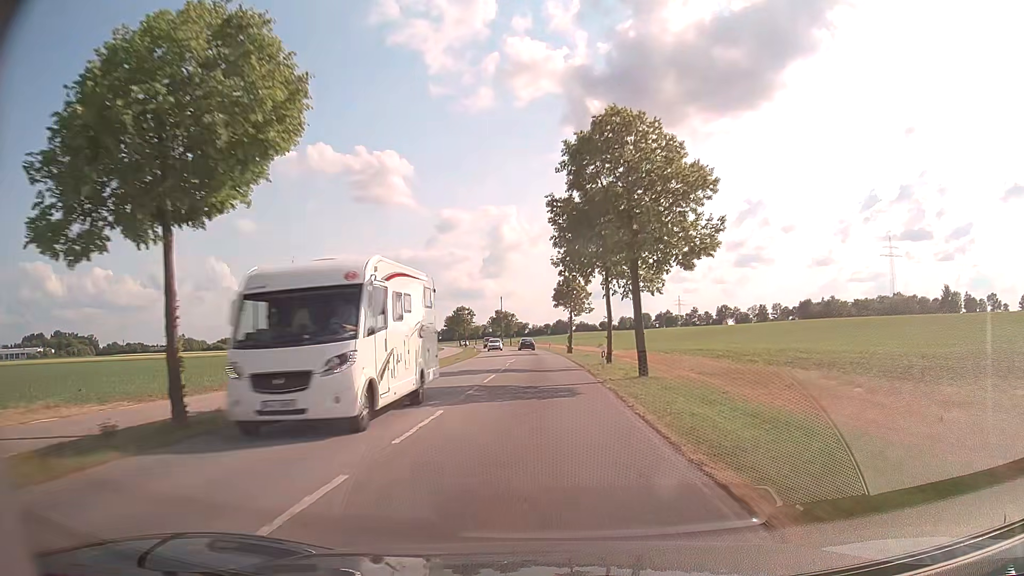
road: tertiary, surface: asphalt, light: Day
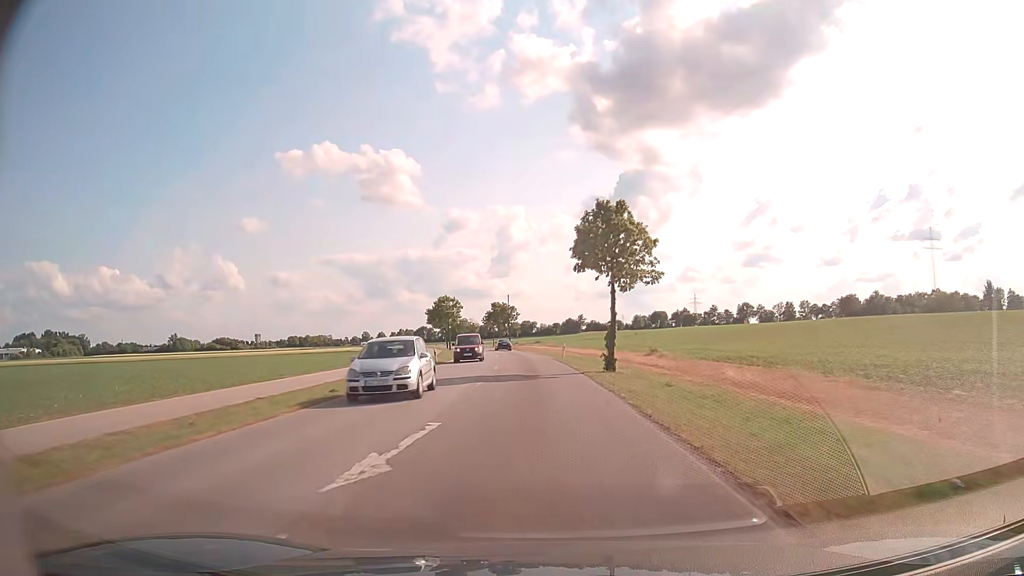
(-0.2, +32.0) m; -1°
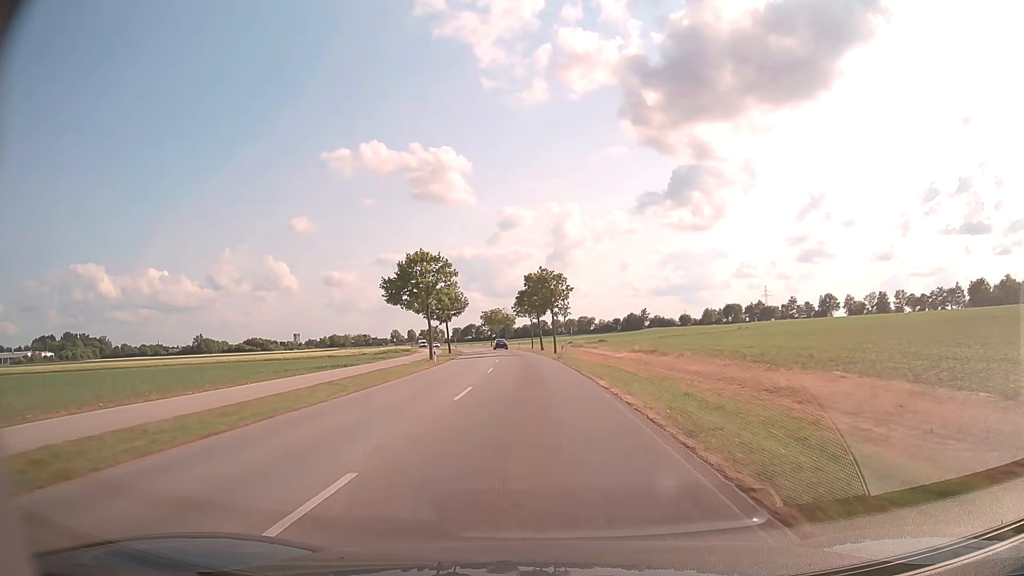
(-1.6, +52.0) m; -4°
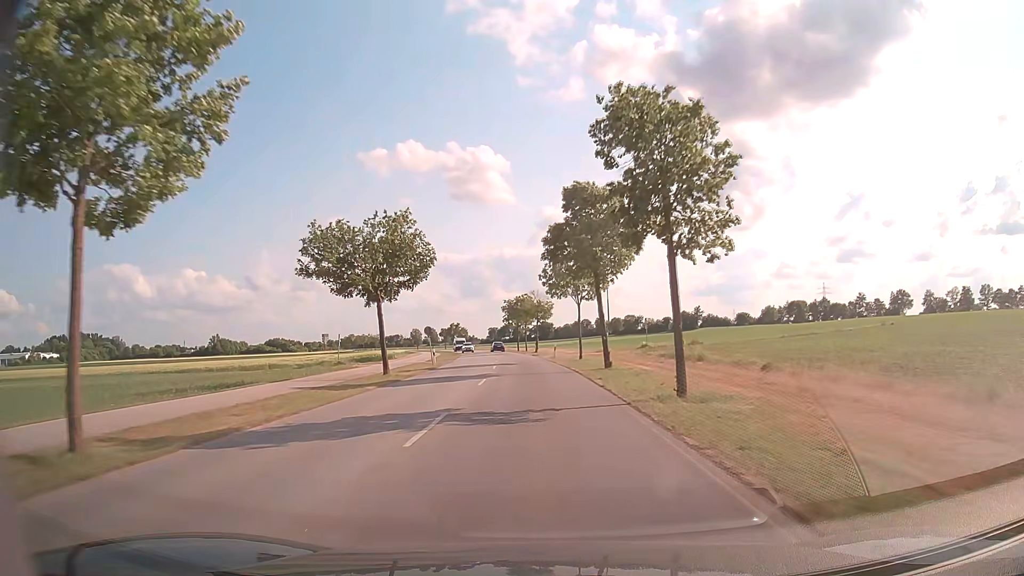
(-1.4, +42.4) m; -4°
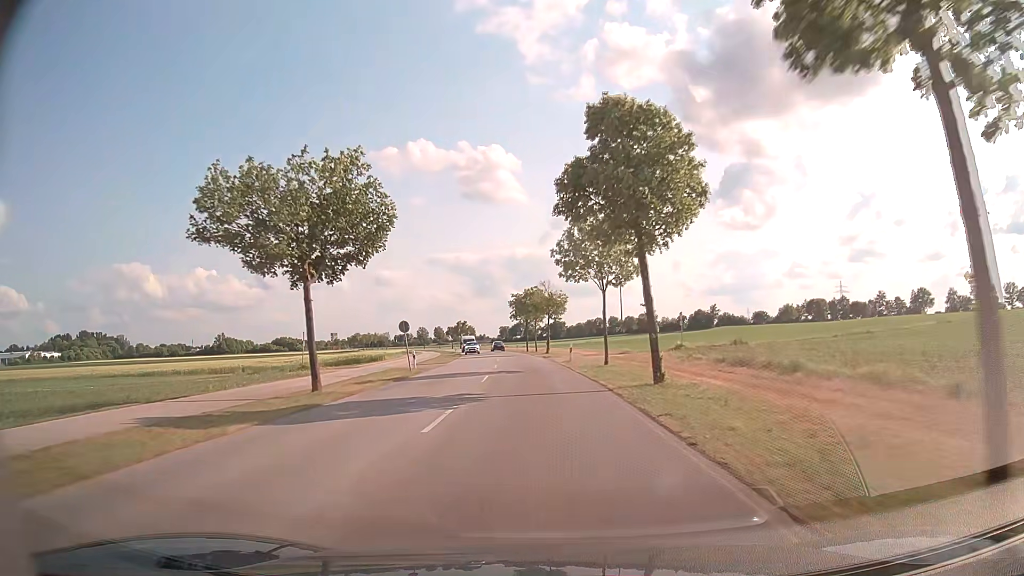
(-0.1, +10.8) m; -1°
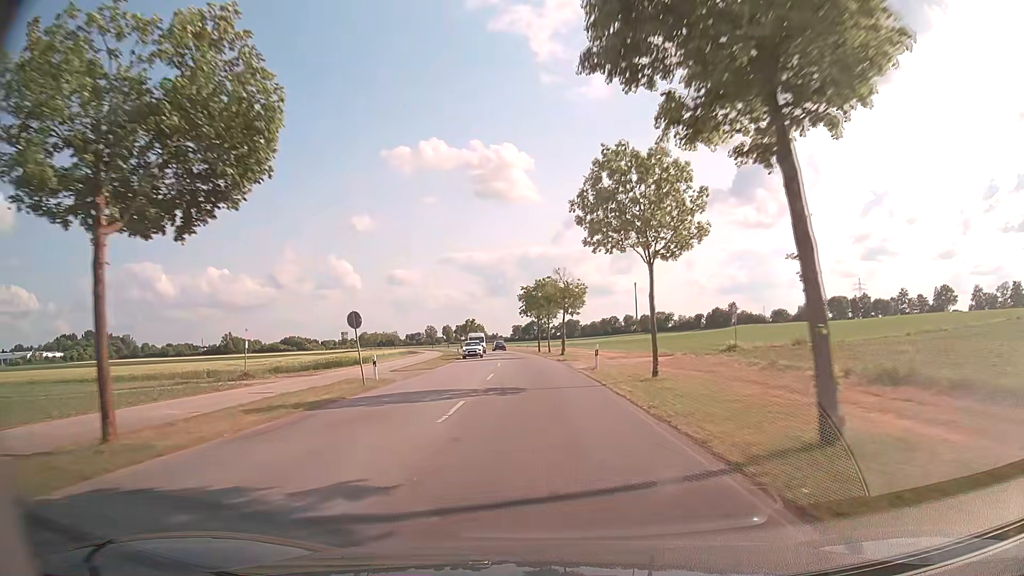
(-0.1, +10.9) m; -1°
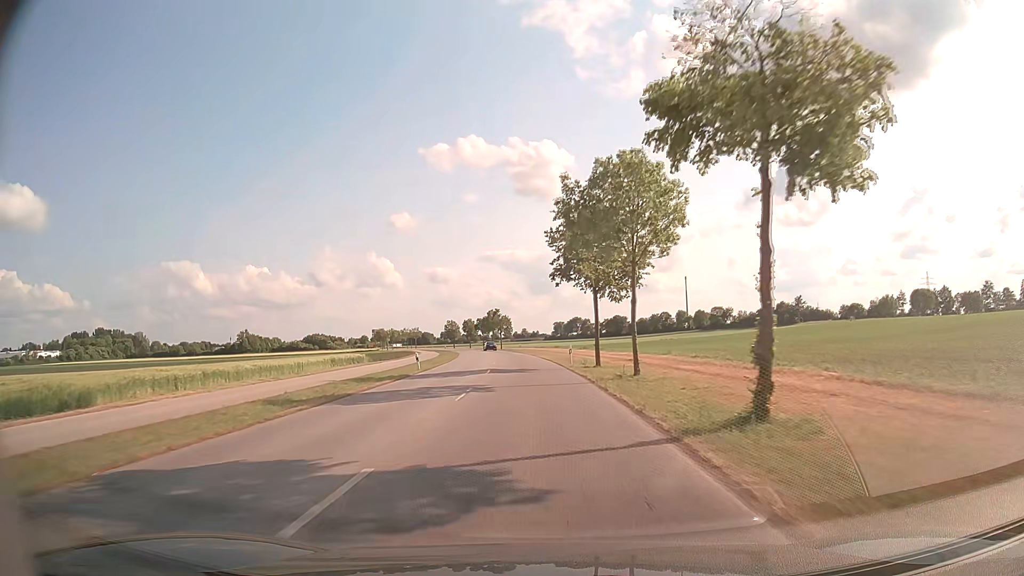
(-1.1, +44.2) m; -3°
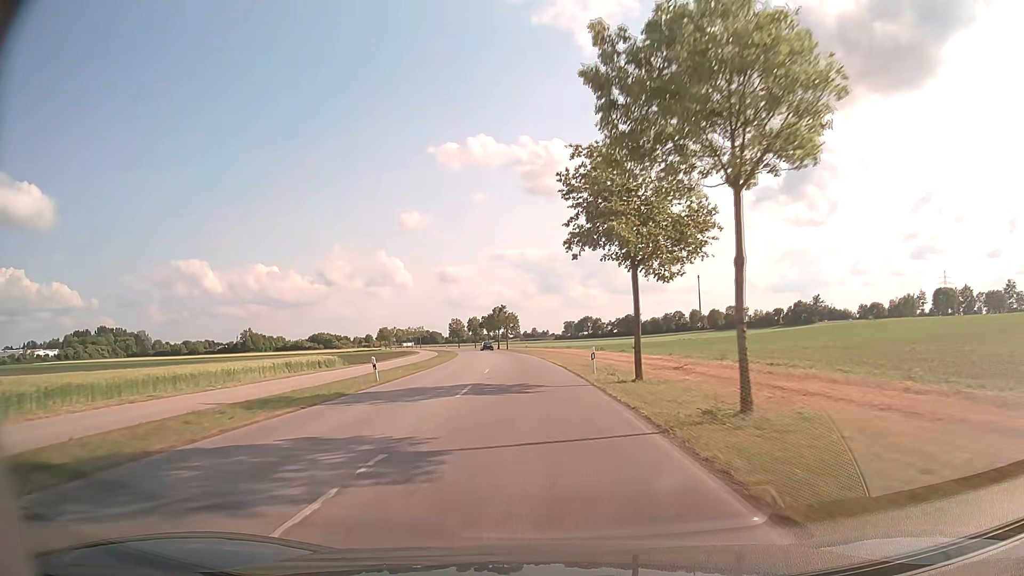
(-0.1, +11.2) m; -1°
(0, +10) (0, +20) (-1, +30) (-1, +40) (-2, +50) (-3, +60) (-4, +70) (-5, +80) (-6, +90) (-8, +100) m
